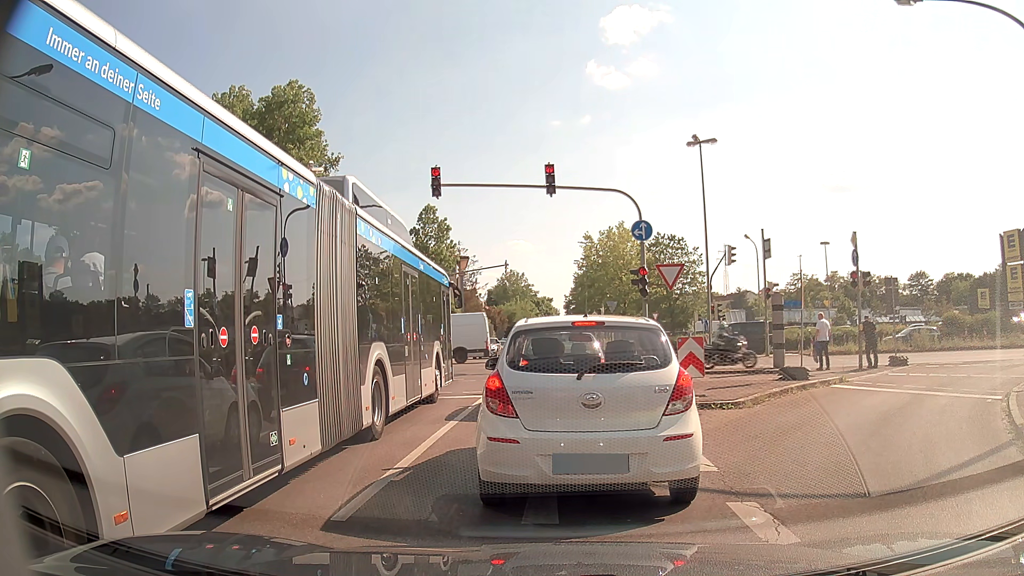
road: secondary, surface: asphalt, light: Day
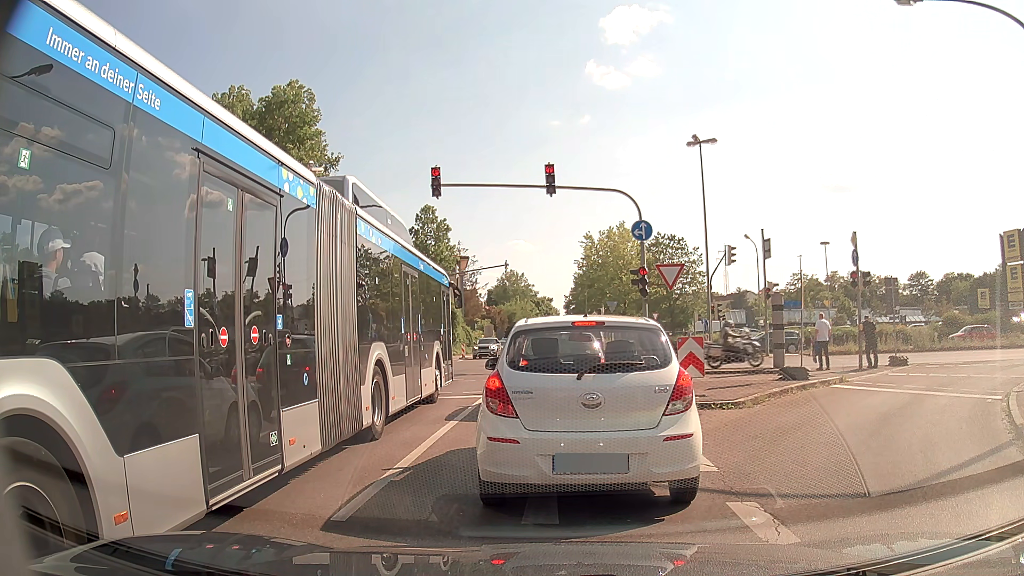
(0.0, 0.0) m; 0°
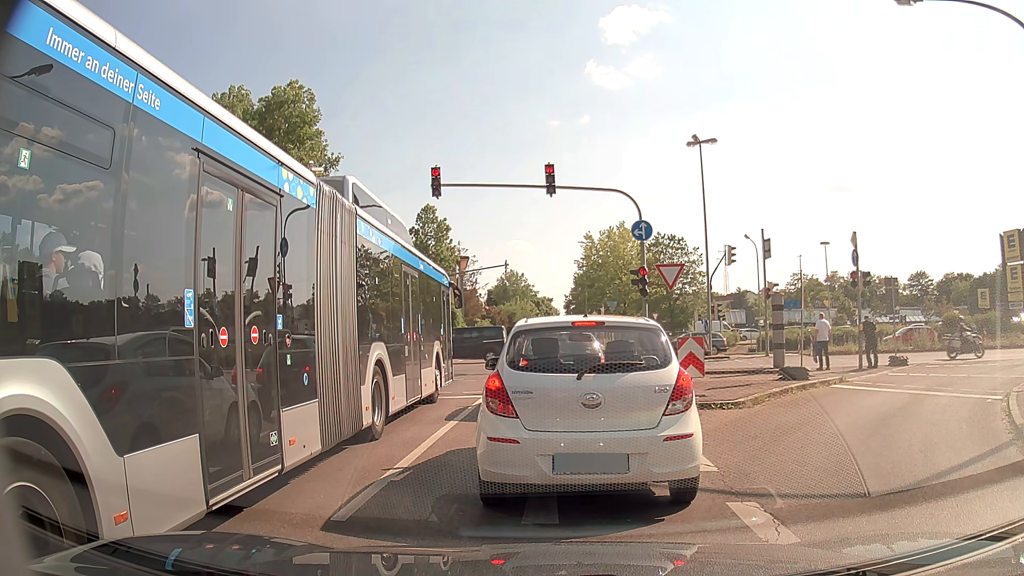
(0.0, 0.0) m; 0°
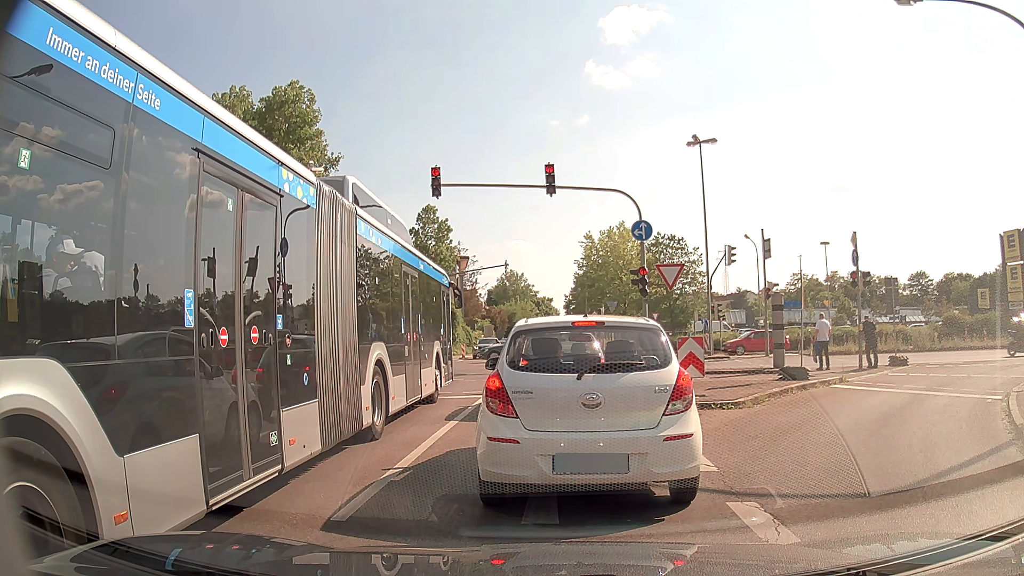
(0.0, 0.0) m; 0°
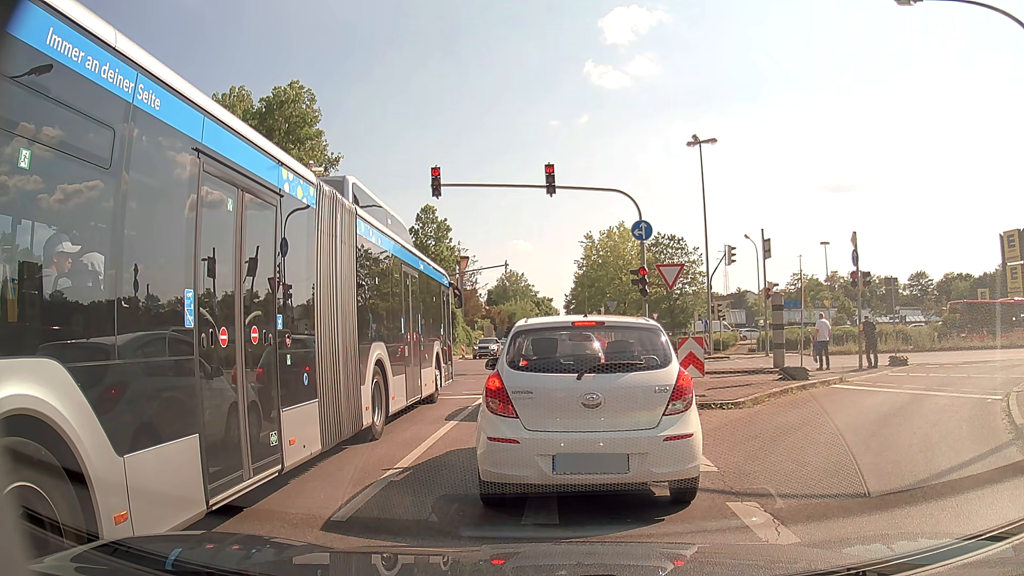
(0.0, 0.0) m; 0°
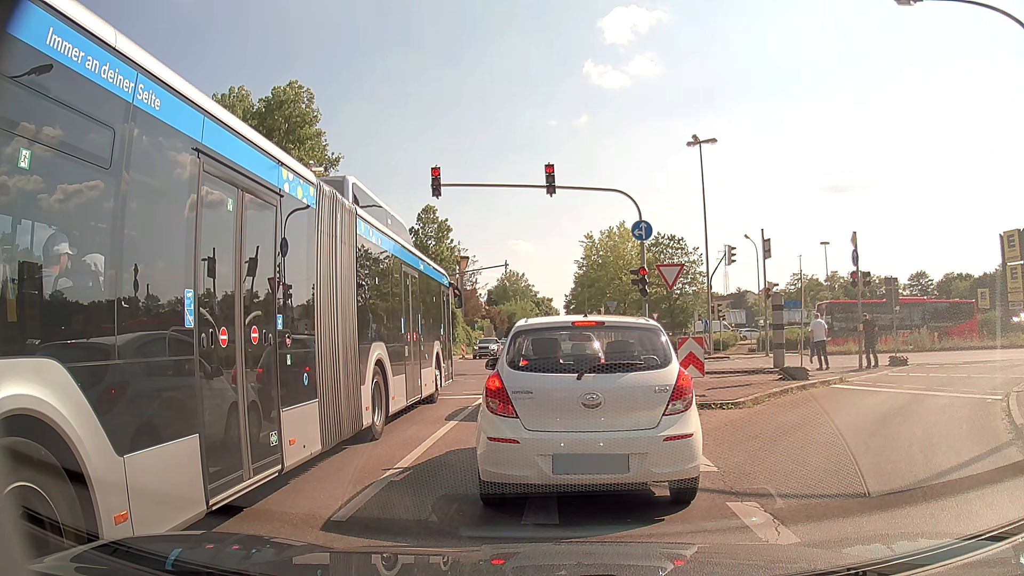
(0.0, 0.0) m; 0°
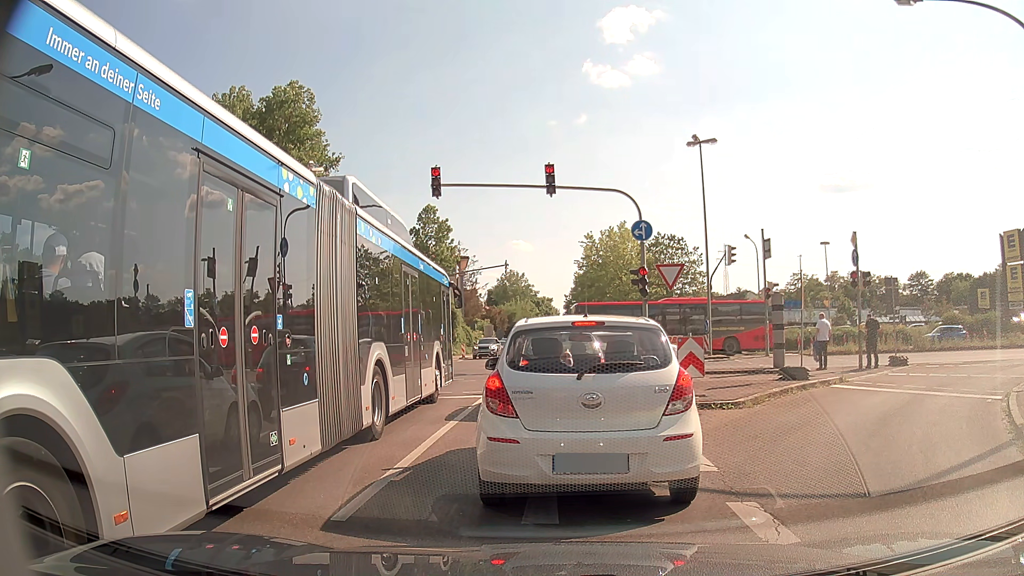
(0.0, 0.0) m; 0°
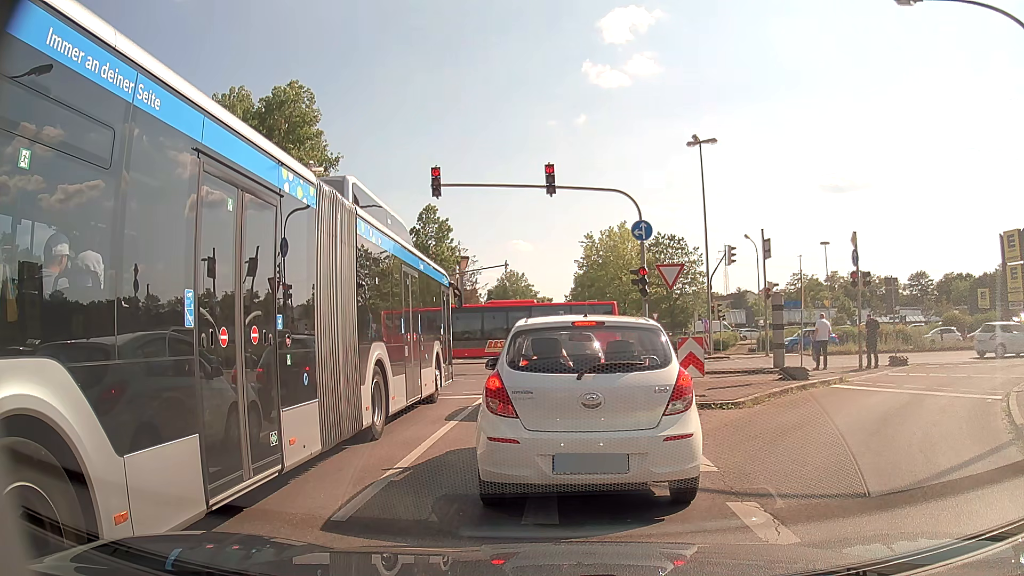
(0.0, 0.0) m; 0°
